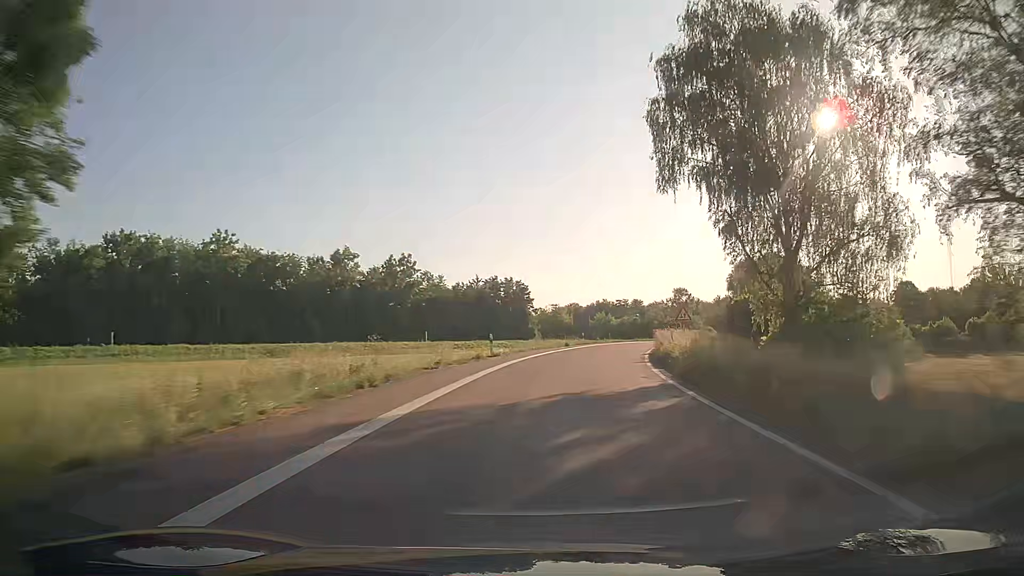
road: trunk_link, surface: asphalt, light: Day
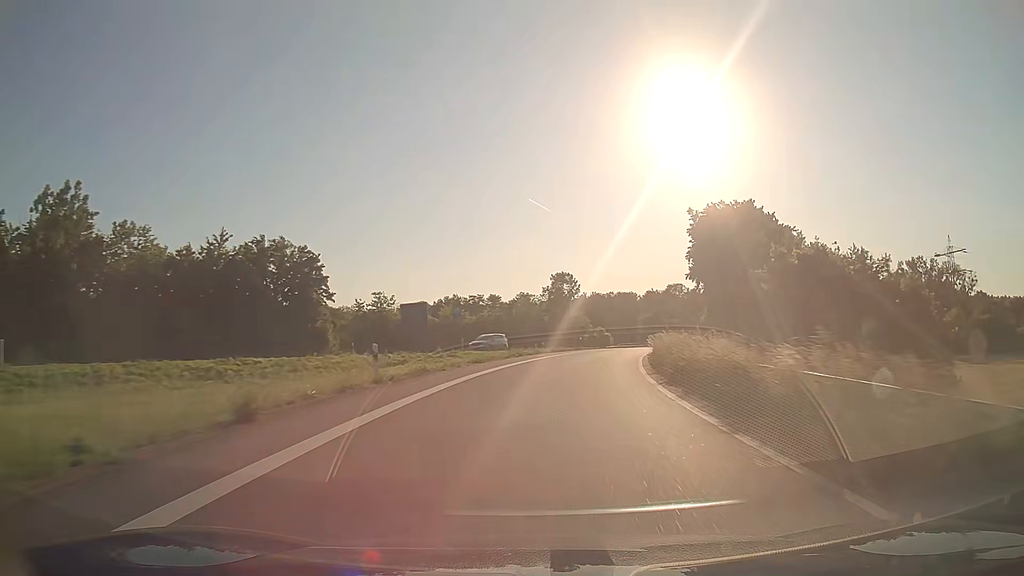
(+4.5, +42.8) m; +12°
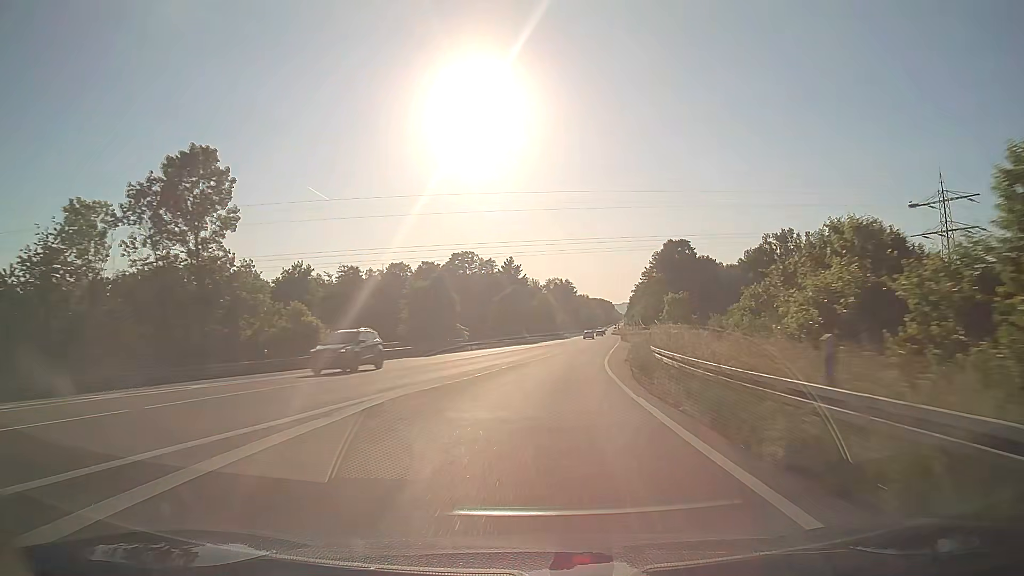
(+11.9, +70.6) m; +19°
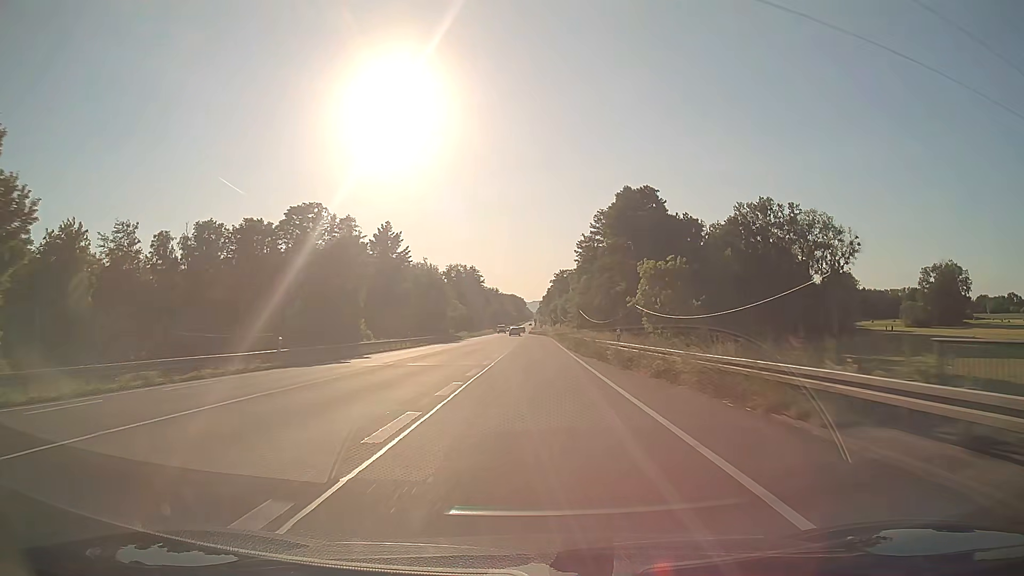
(+5.1, +58.8) m; +8°
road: primary
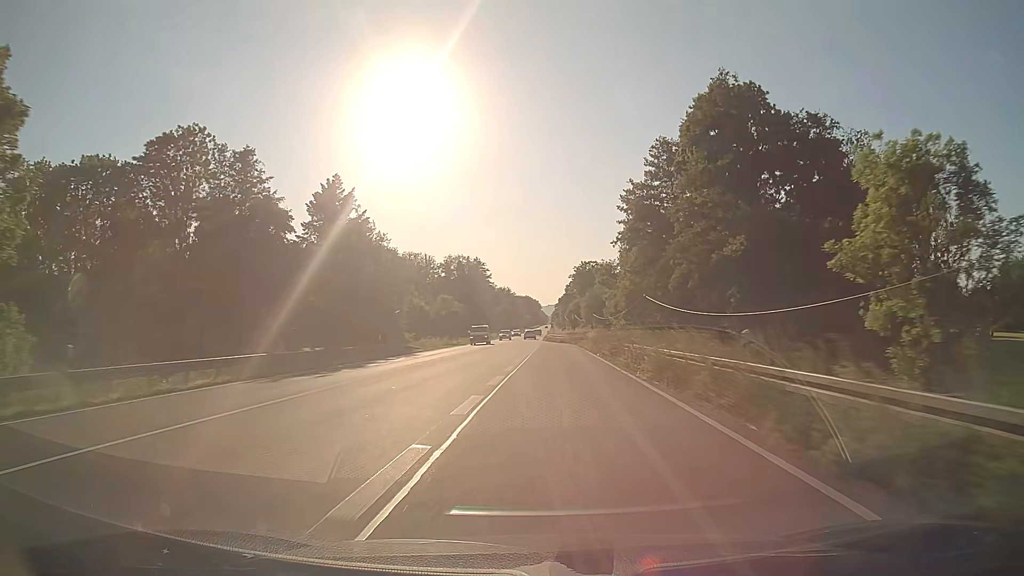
(-0.3, +45.4) m; -1°
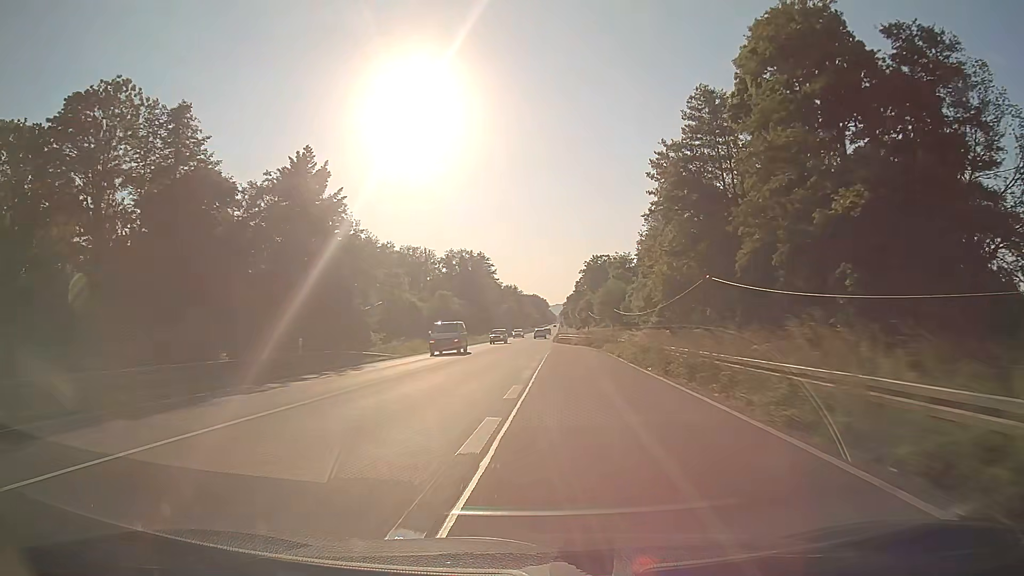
(-0.1, +15.3) m; -1°
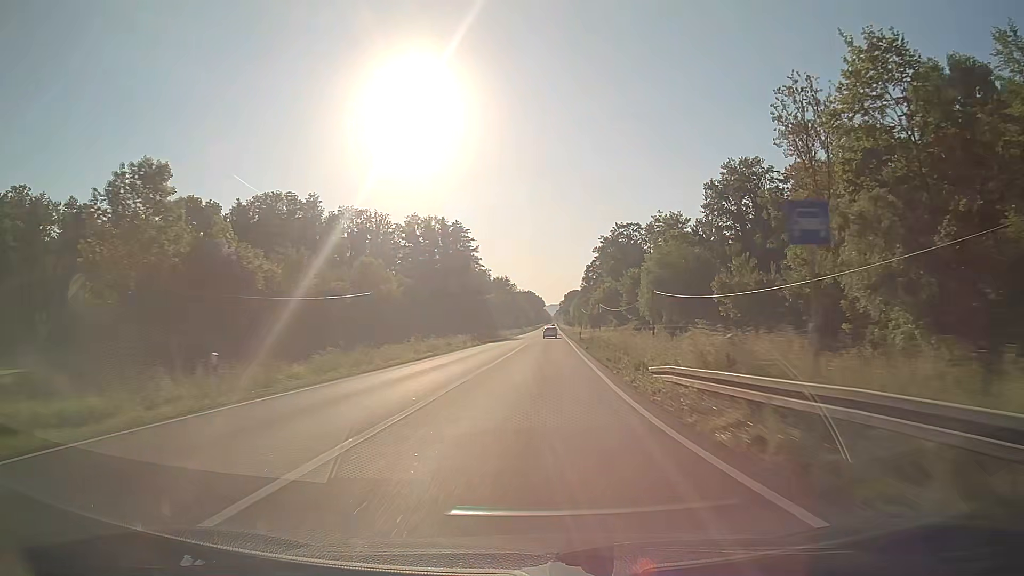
(-0.3, +62.5) m; 0°
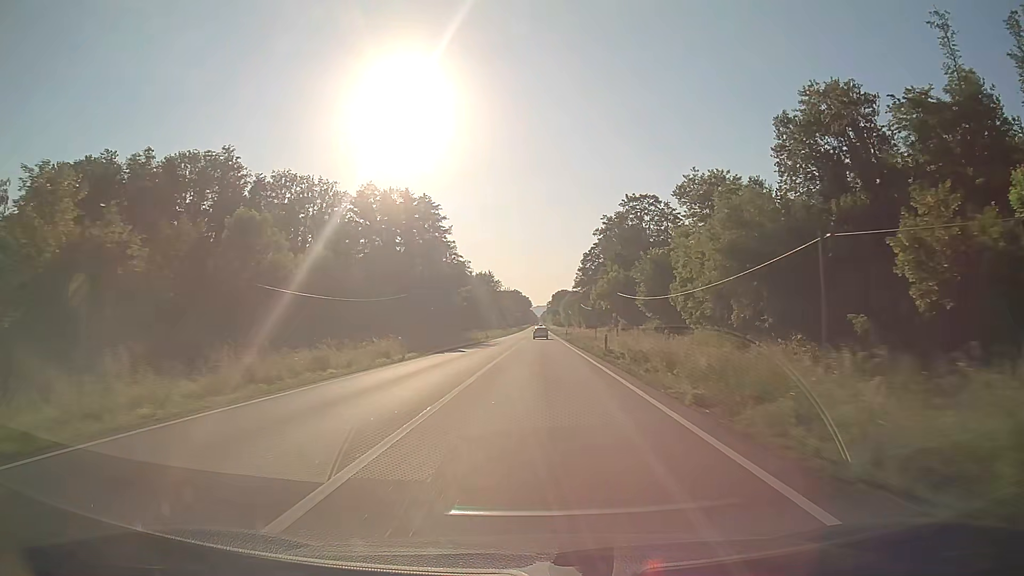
(+0.4, +31.6) m; +1°
(0, +10) (0, +20) (0, +30) (0, +40) (0, +50) (0, +60) (0, +70) (0, +80) (0, +90) (0, +100) m
